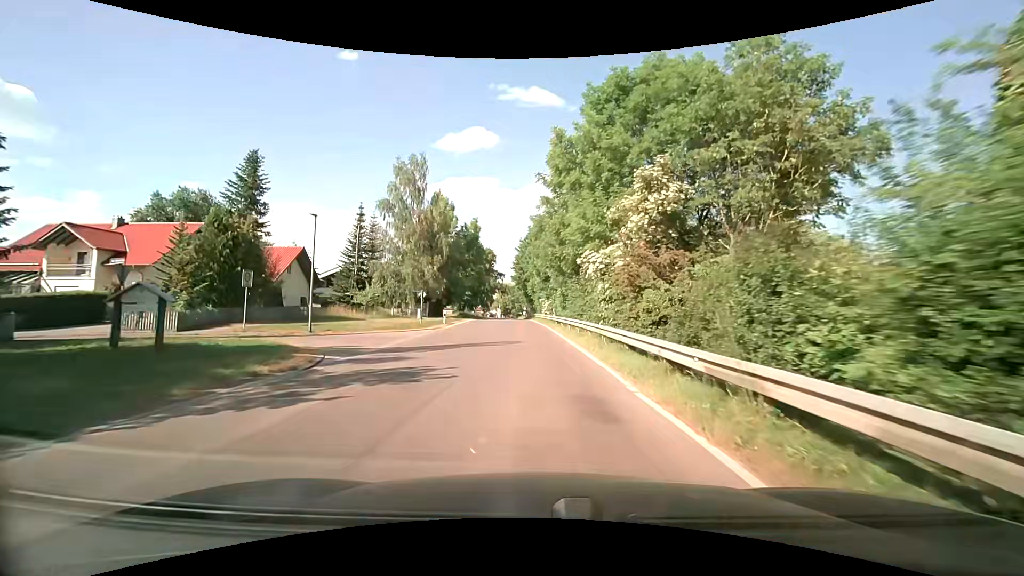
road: secondary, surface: asphalt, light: Day
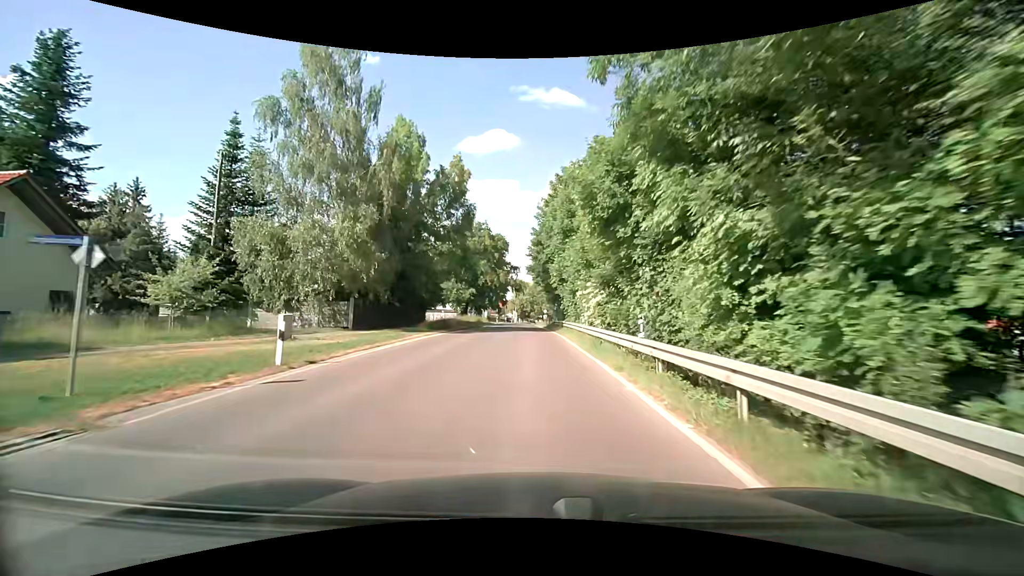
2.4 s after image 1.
(-0.3, +27.5) m; -2°
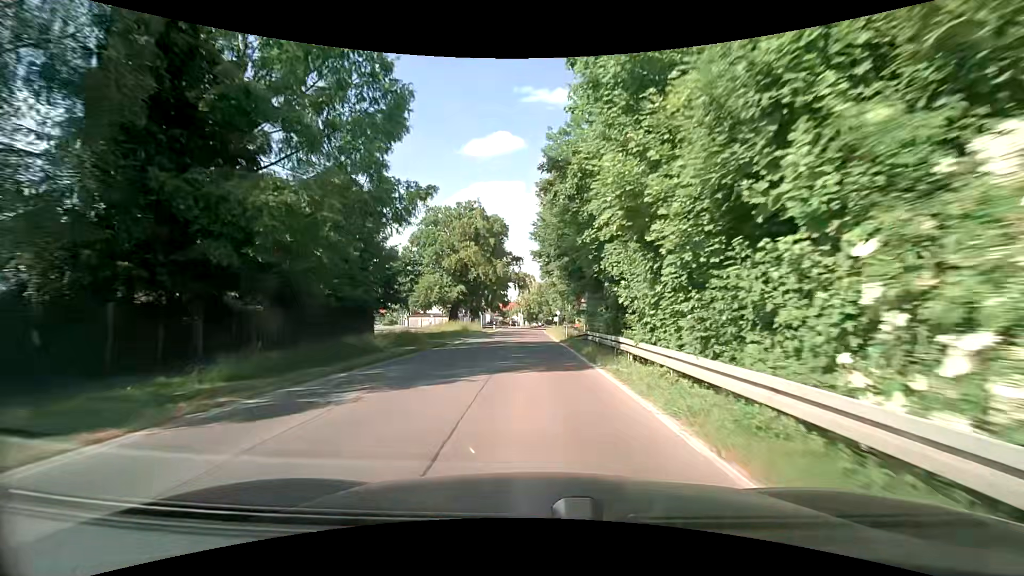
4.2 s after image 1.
(-0.3, +21.4) m; -1°
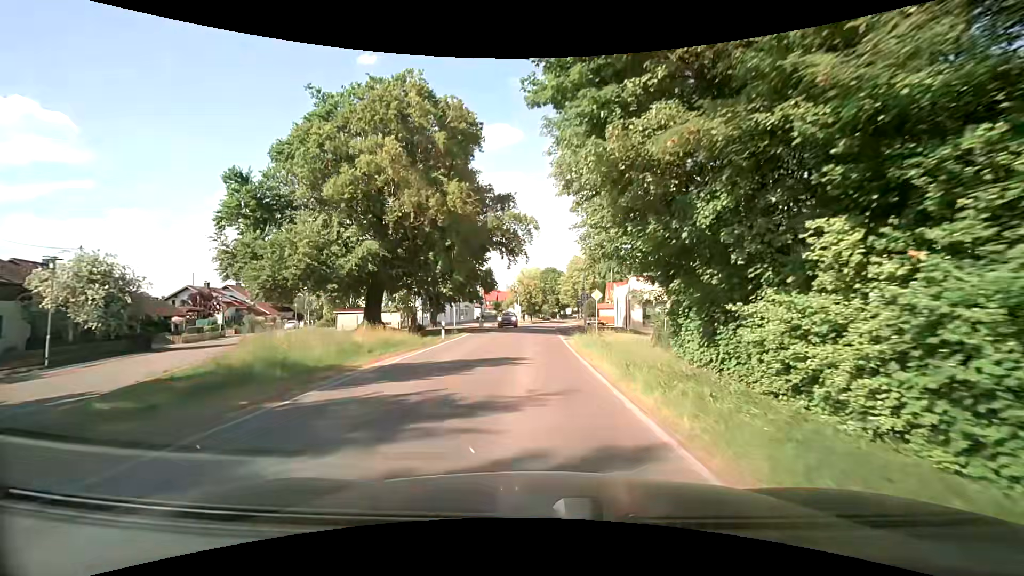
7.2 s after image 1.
(-0.3, +37.9) m; -1°
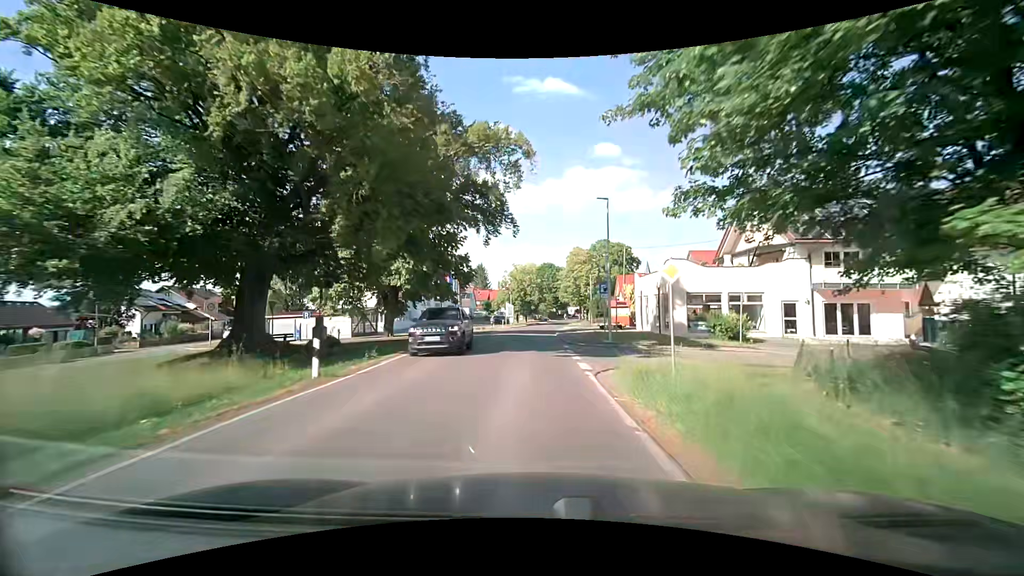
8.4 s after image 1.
(+0.2, +15.1) m; +1°
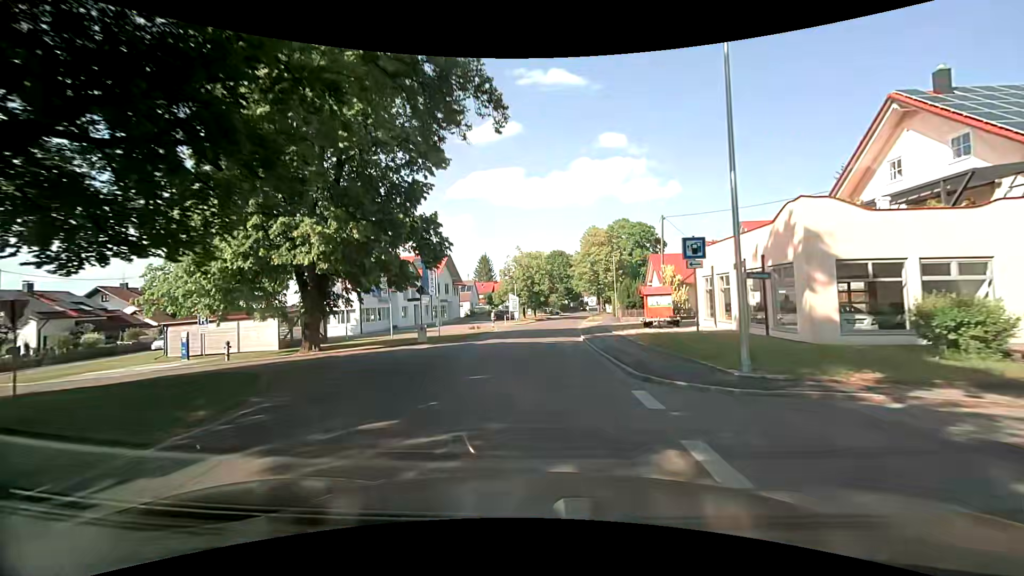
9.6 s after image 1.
(-0.2, +14.9) m; -1°
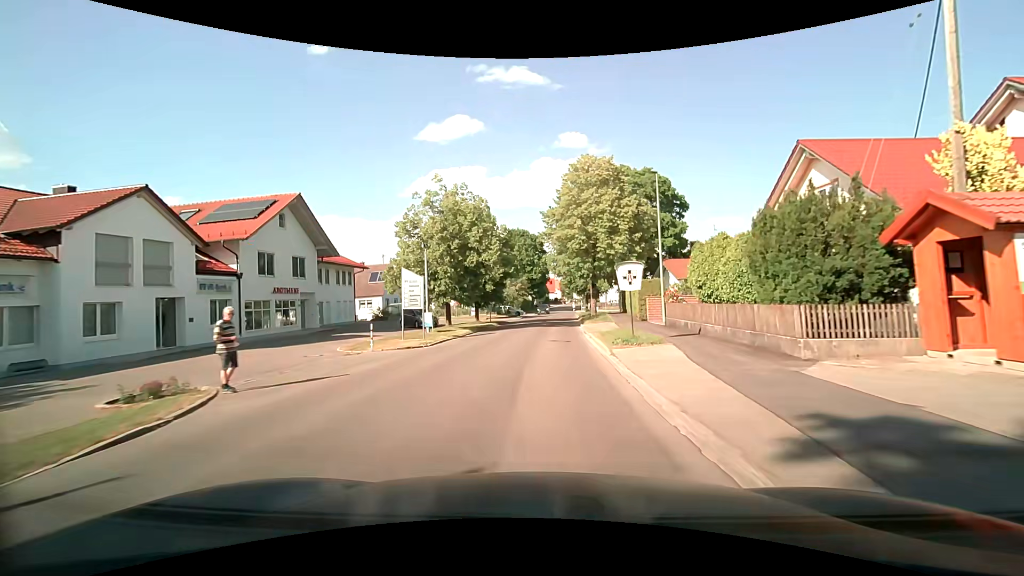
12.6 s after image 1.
(+0.8, +37.1) m; +3°
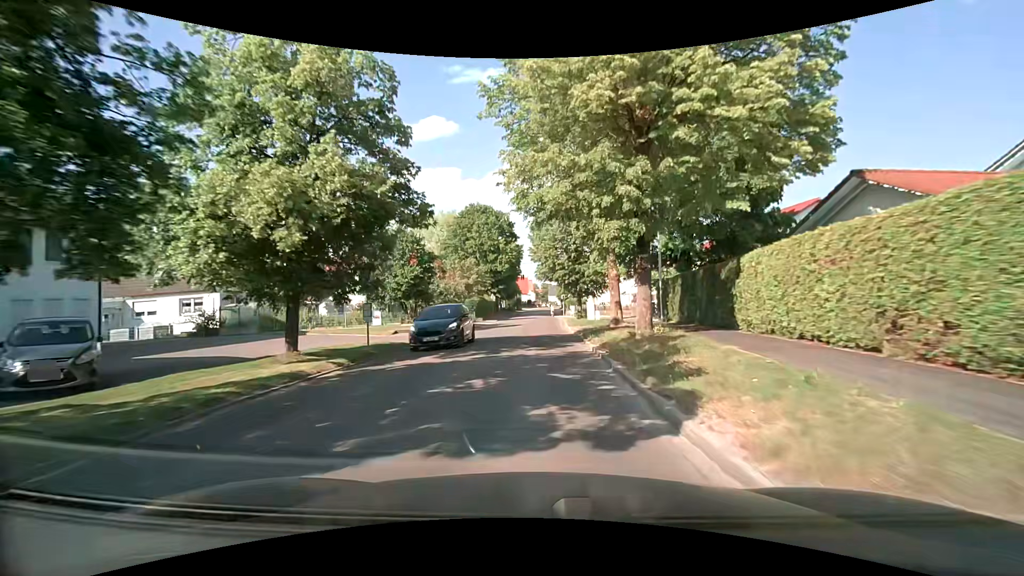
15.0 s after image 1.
(+1.1, +29.2) m; +3°
(0, +10) (0, +20) (0, +30) (0, +40) (0, +50) (+1, +60) (+1, +70) (+1, +80) (+1, +90) (+1, +100) m
